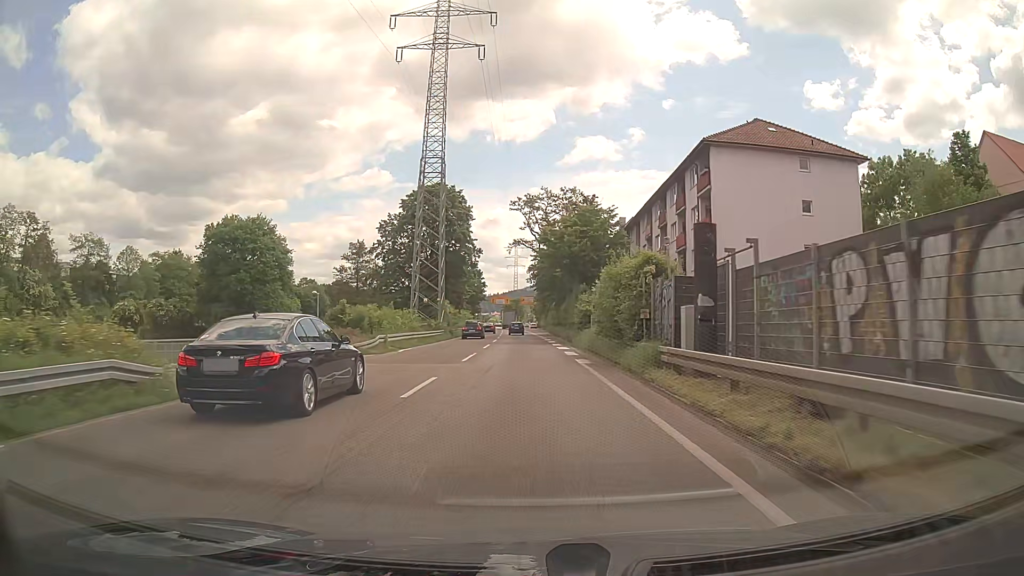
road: trunk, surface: asphalt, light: Day
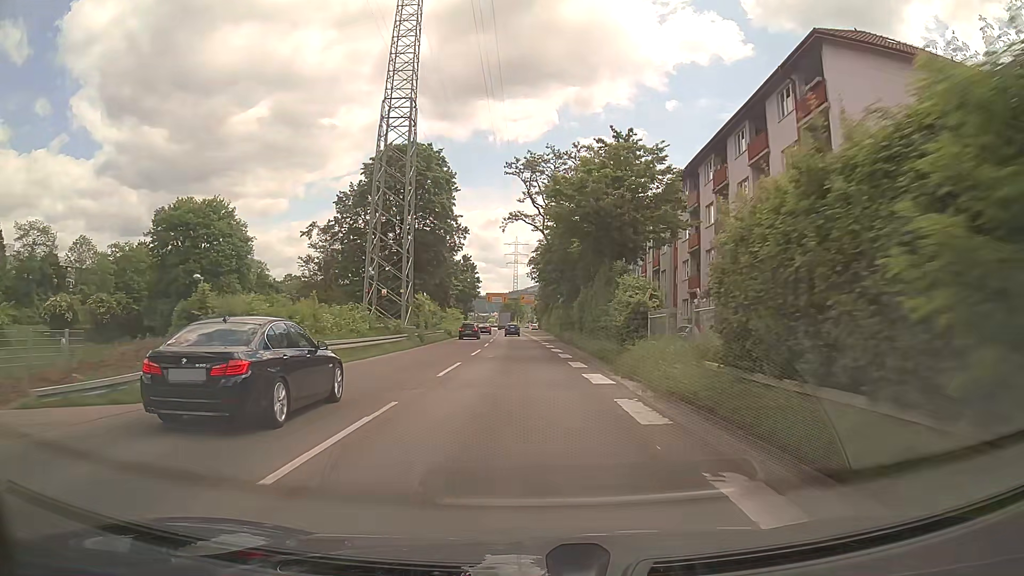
(+0.1, +17.4) m; 0°
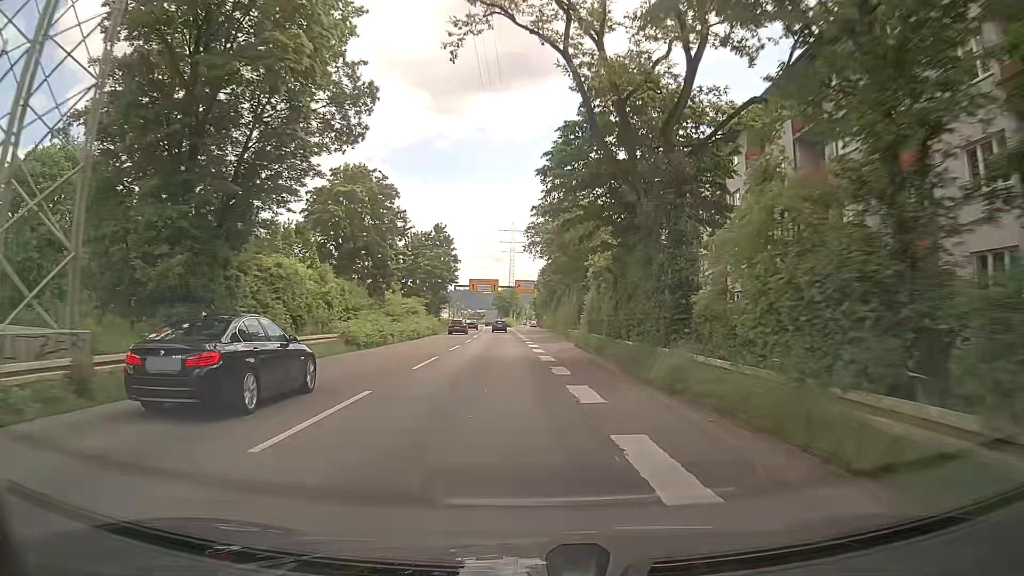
(-0.1, +34.8) m; +1°
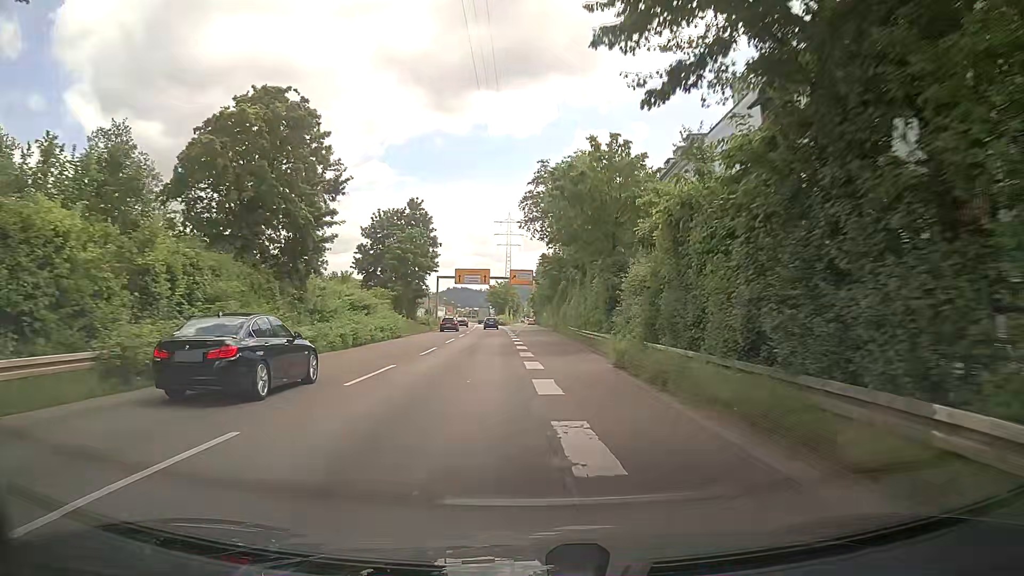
(-0.1, +17.2) m; 0°
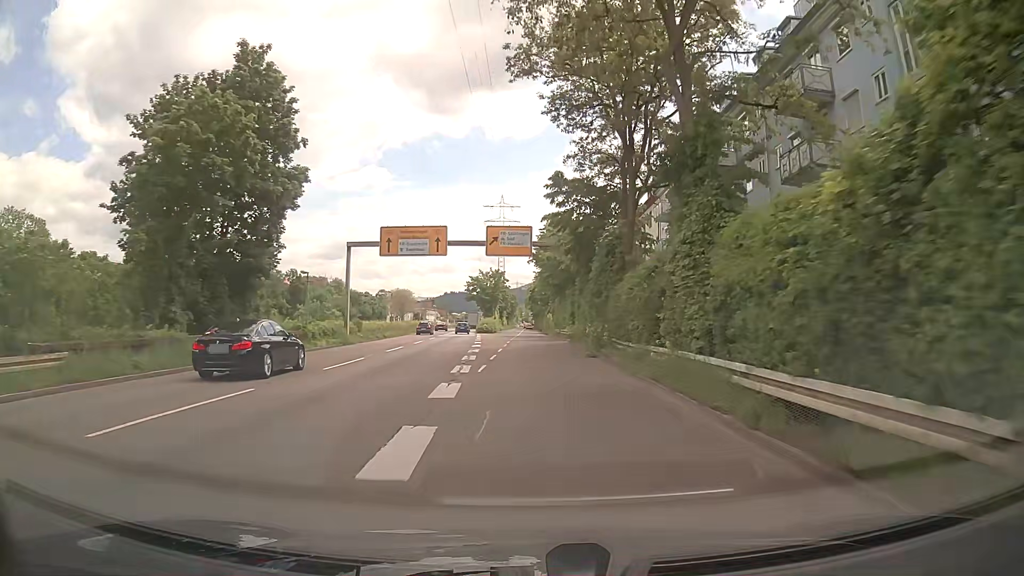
(+0.2, +42.9) m; 0°
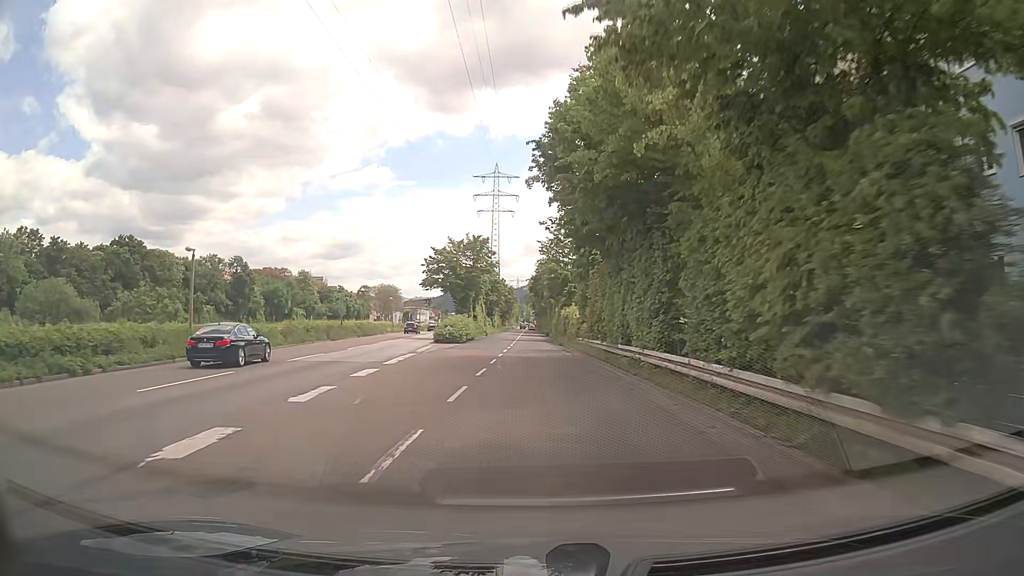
(0.0, +42.9) m; 0°
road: trunk_link
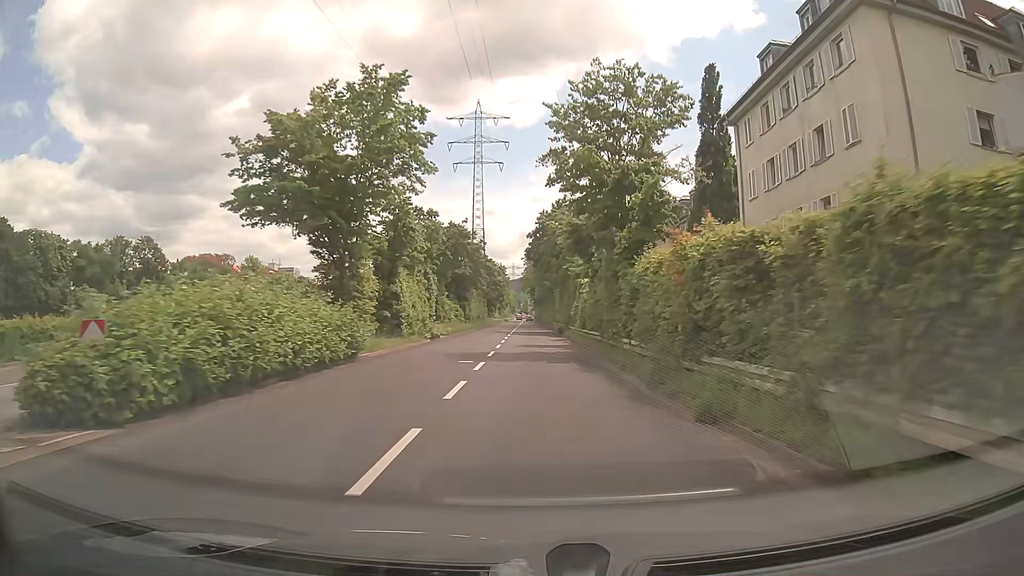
(-0.4, +42.9) m; 0°
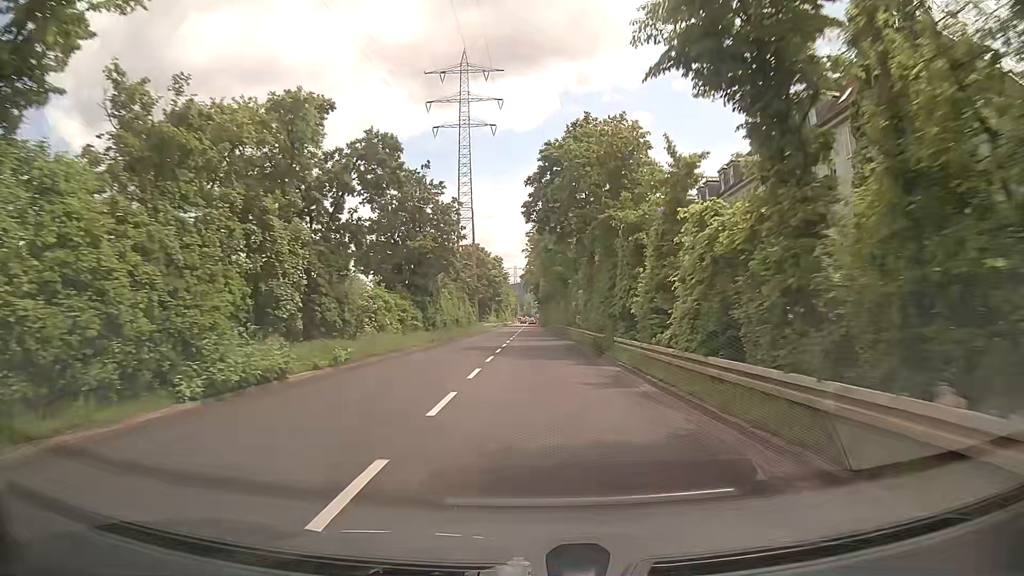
(-0.3, +25.9) m; -1°
(0, +10) (0, +20) (0, +30) (0, +40) (-1, +50) (-1, +60) (-1, +70) (-2, +80) (-2, +90) (-2, +100) m
